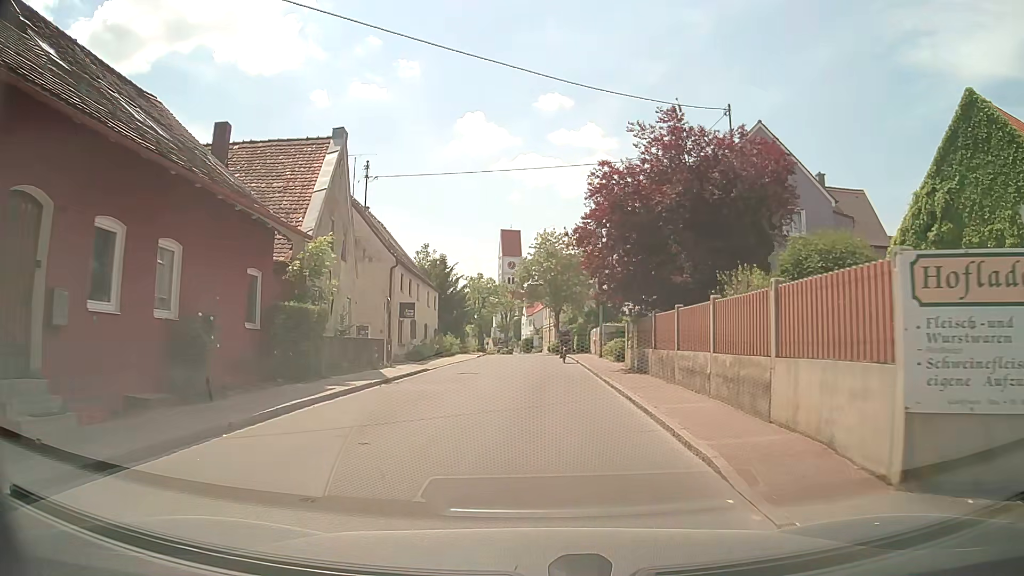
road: tertiary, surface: asphalt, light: Day
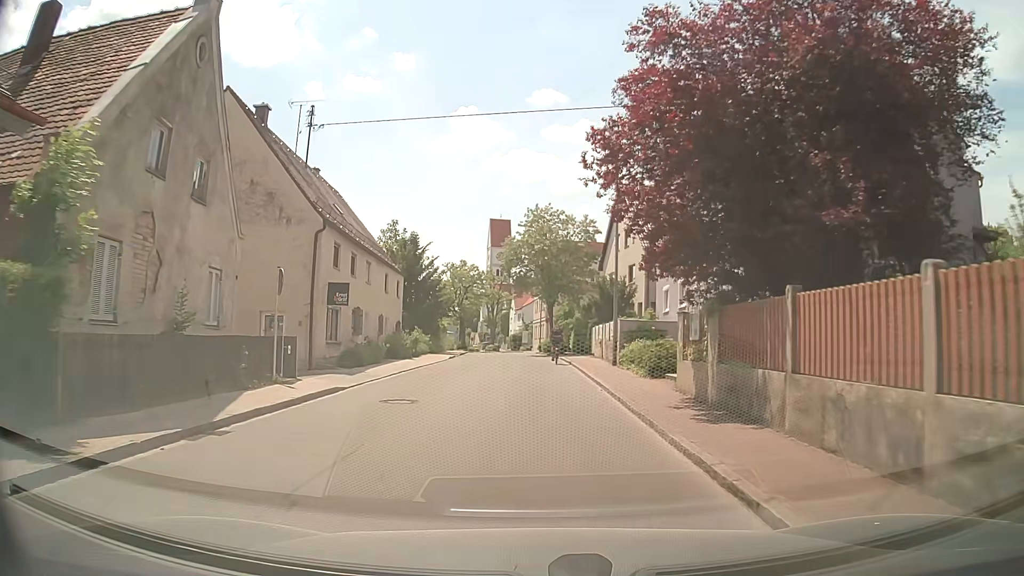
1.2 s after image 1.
(+0.1, +10.2) m; +1°
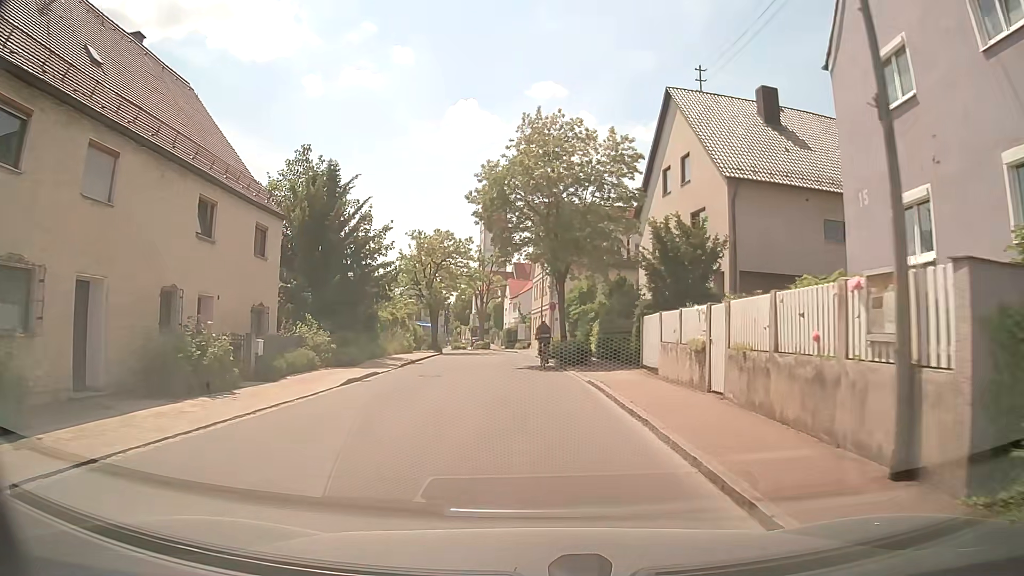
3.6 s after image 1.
(+0.1, +20.1) m; 0°
(0, +10) (0, +20) (-1, +30) (-1, +40) (-2, +50) (-3, +60) (-5, +70) (-7, +79) (-10, +89) (-14, +98) m
